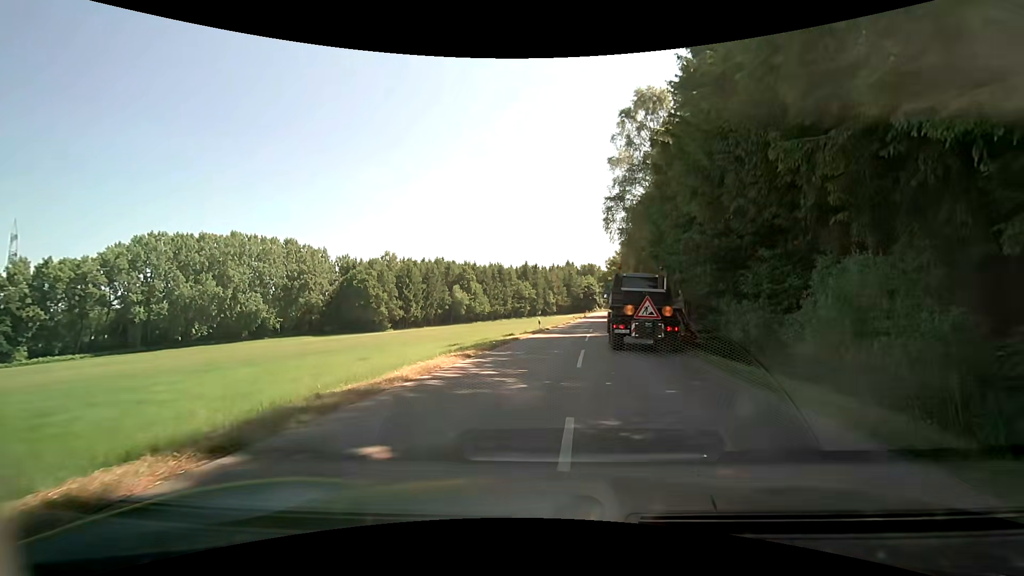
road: tertiary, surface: asphalt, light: Day
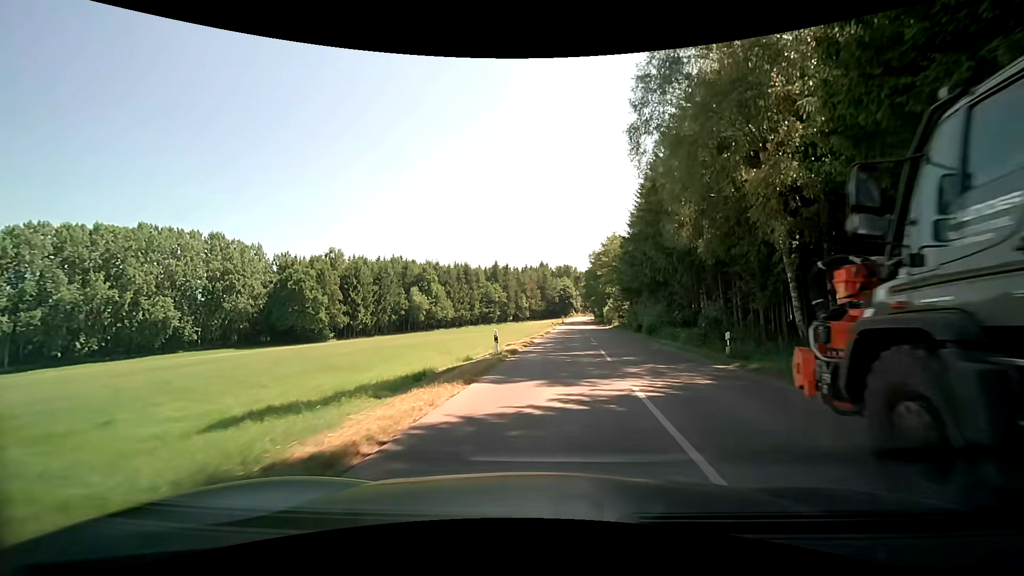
(+0.6, +21.4) m; +3°
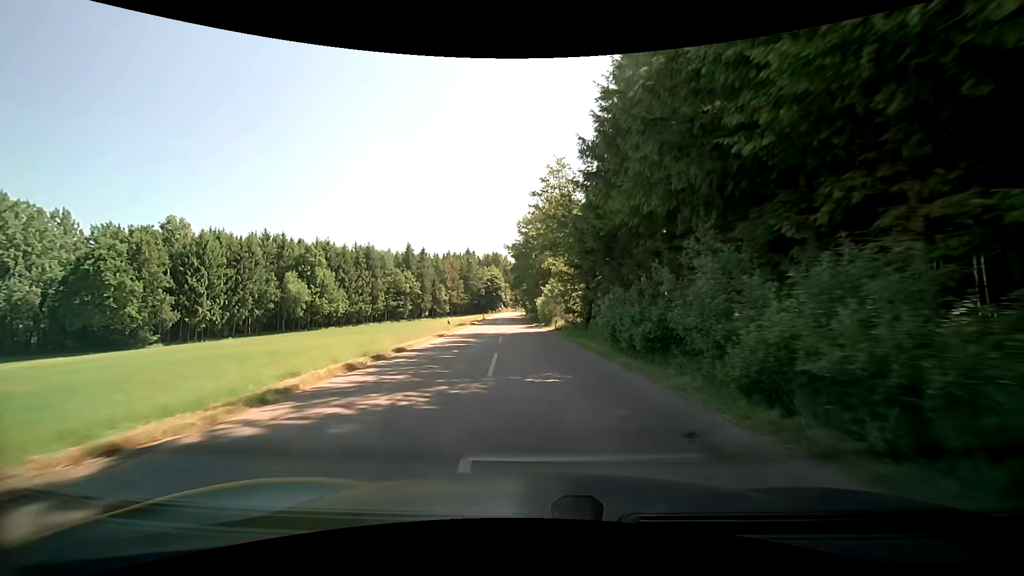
(+3.4, +29.6) m; +8°
(0, +10) (-1, +20) (-1, +30) (-2, +40) (-2, +50) (-3, +60) (-4, +70) (-4, +80) (-5, +90) (-6, +100) m
